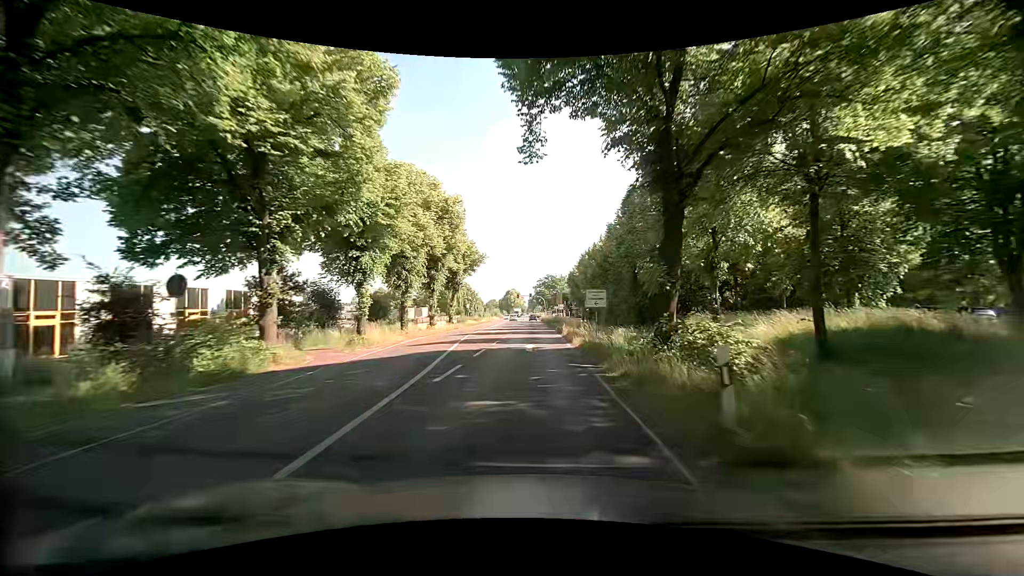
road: secondary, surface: asphalt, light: Day
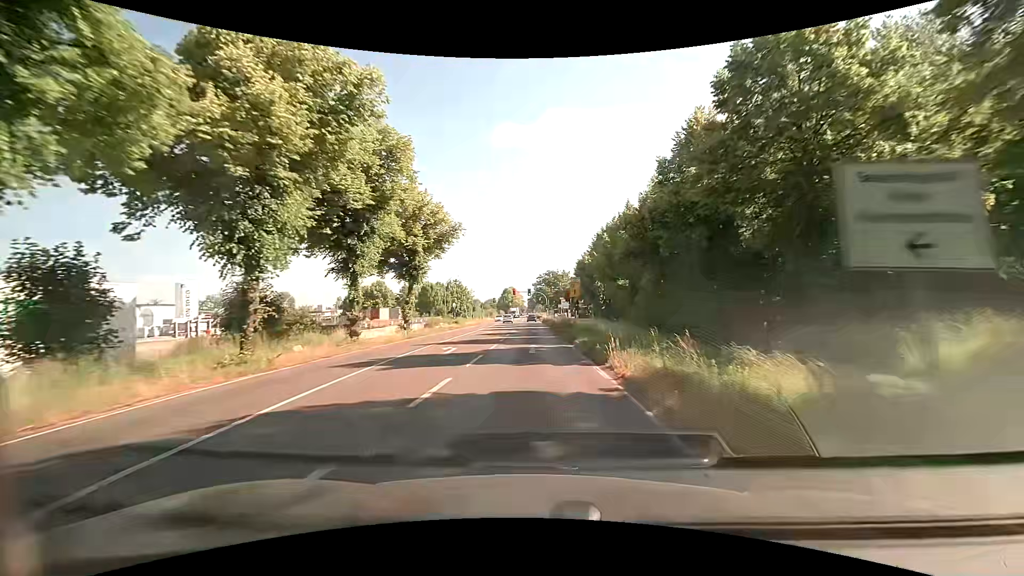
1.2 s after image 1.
(+0.2, +20.6) m; 0°
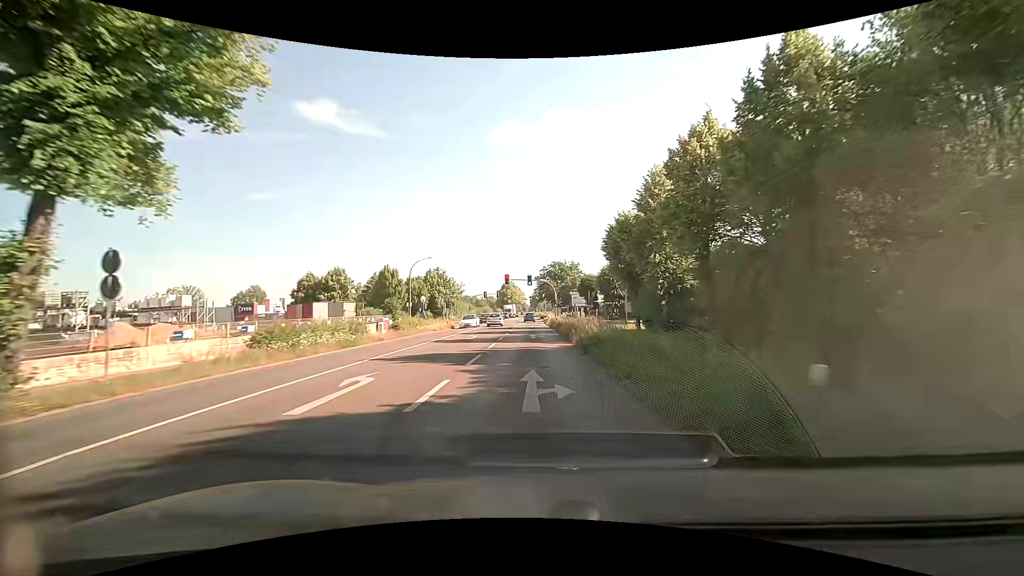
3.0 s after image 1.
(+0.2, +30.4) m; 0°
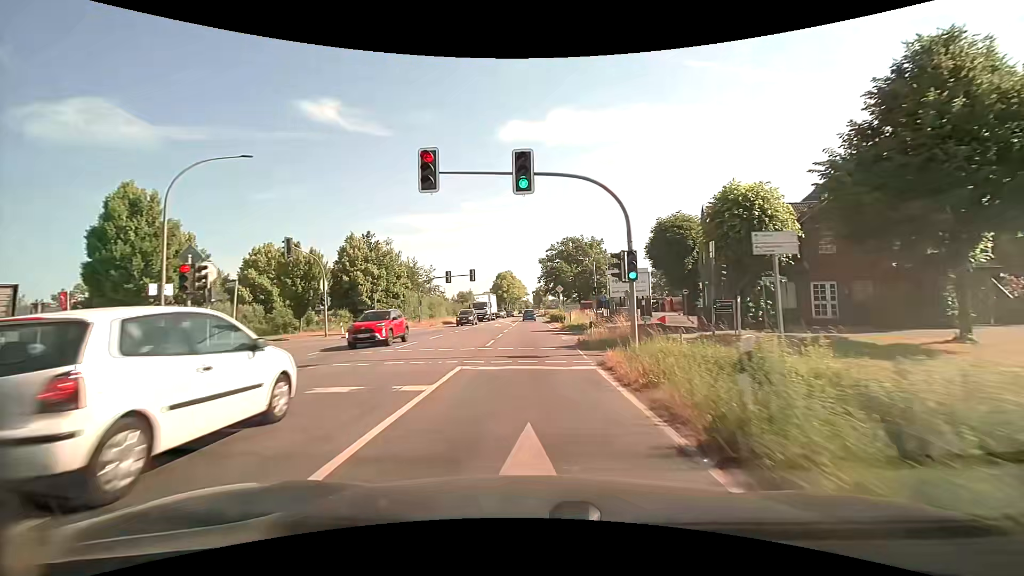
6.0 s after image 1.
(-0.3, +48.4) m; 0°
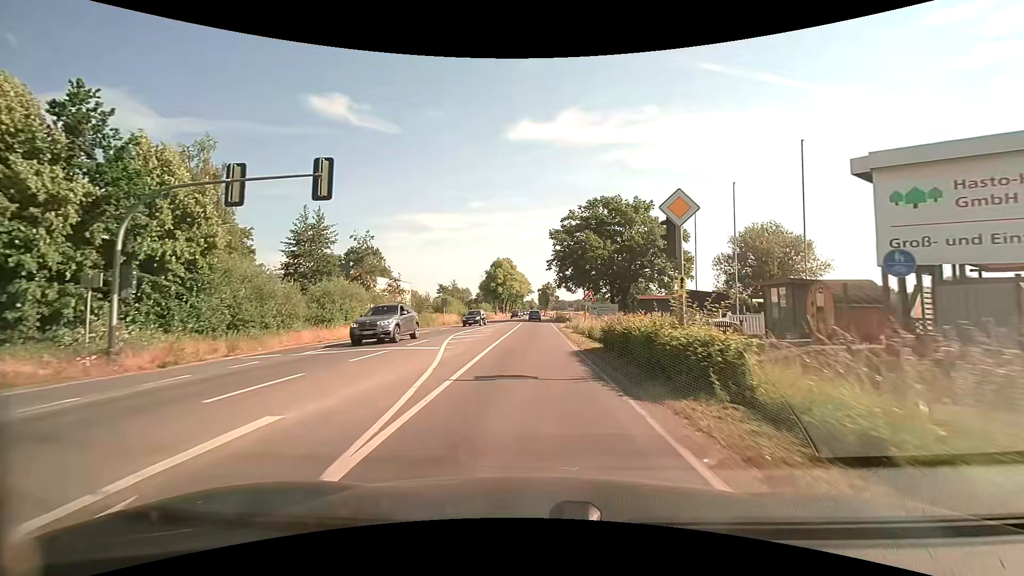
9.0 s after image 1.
(-0.3, +41.6) m; -1°
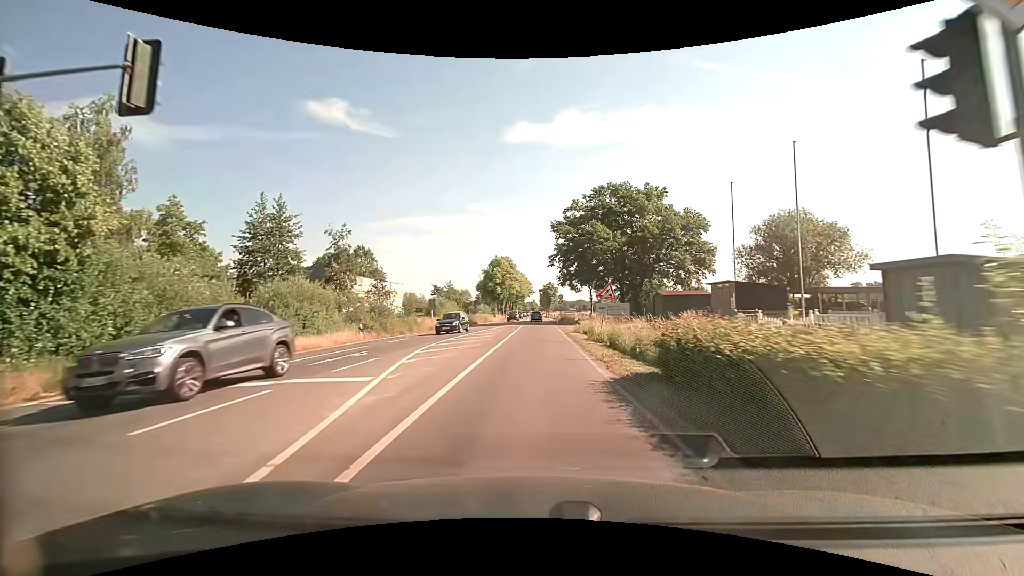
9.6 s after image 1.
(0.0, +7.3) m; 0°
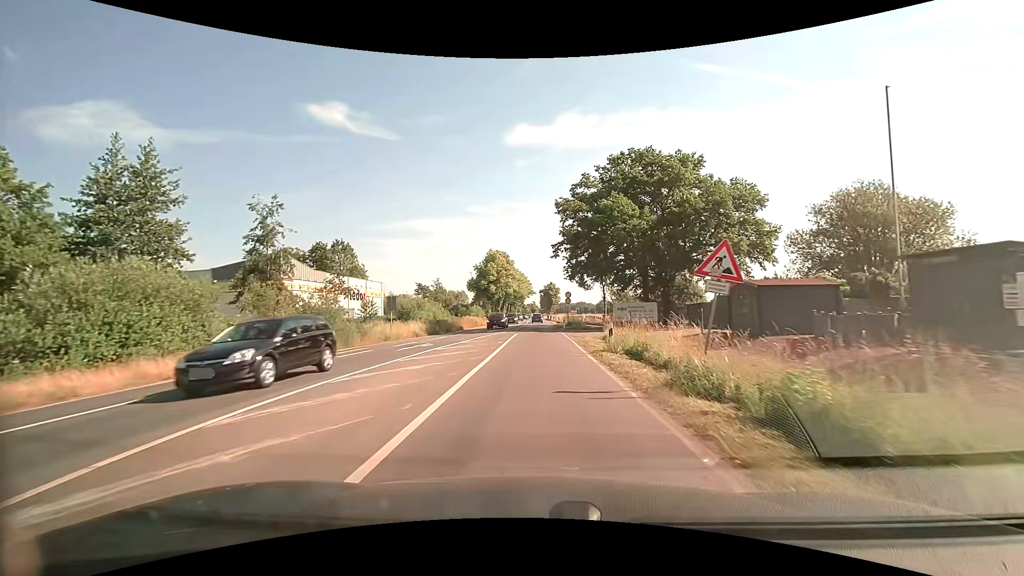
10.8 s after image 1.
(-0.1, +14.0) m; 0°
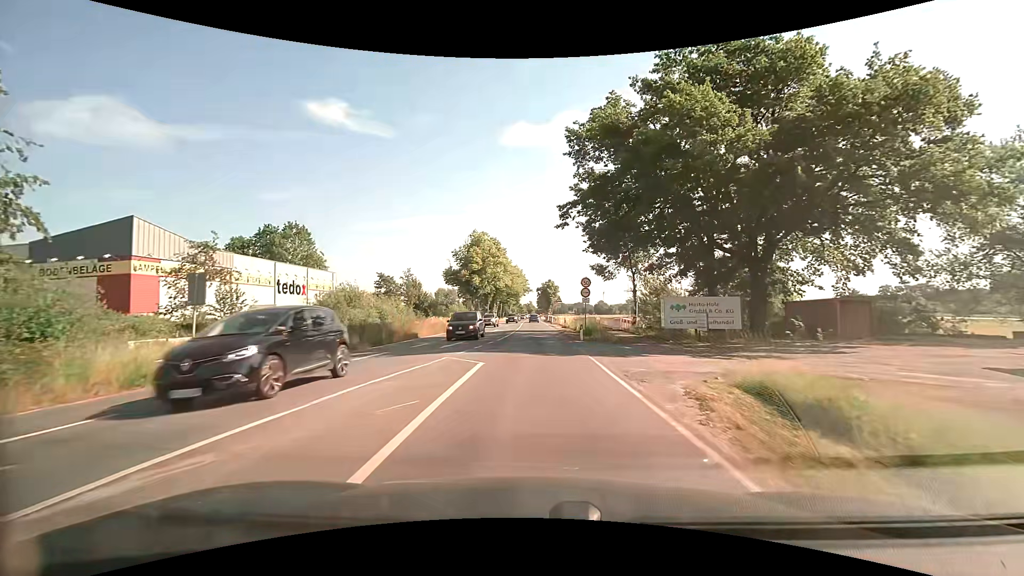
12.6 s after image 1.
(+0.1, +20.3) m; 0°
(0, +10) (0, +20) (0, +30) (0, +40) (0, +50) (0, +60) (0, +70) (0, +80) (0, +90) (0, +100) m
